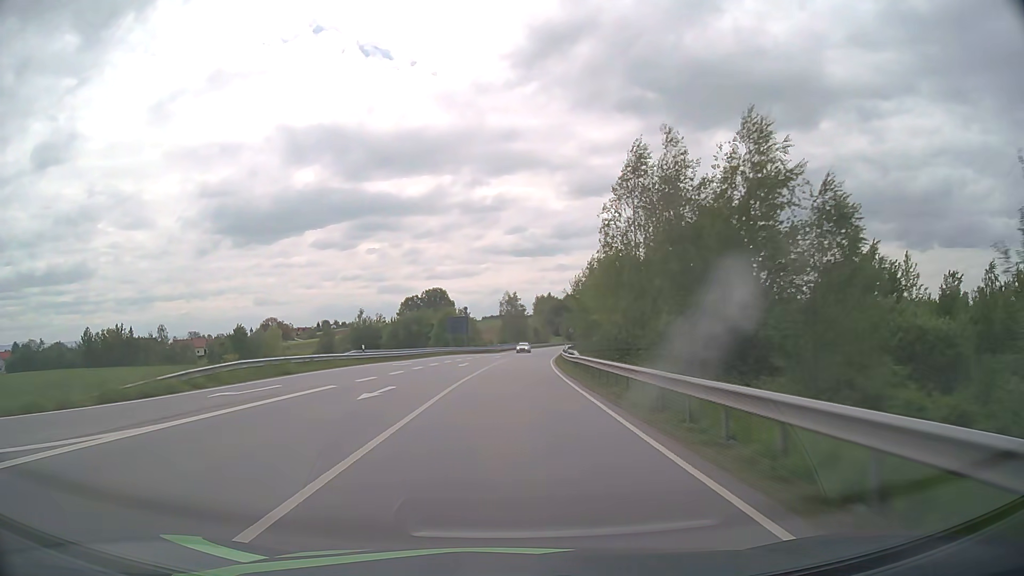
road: primary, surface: asphalt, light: Day
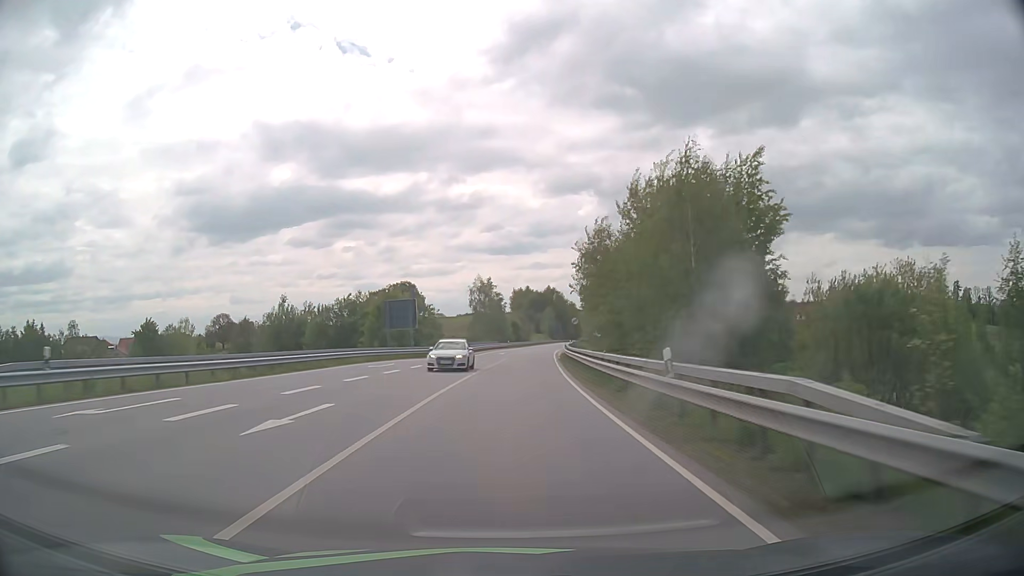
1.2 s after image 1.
(+0.5, +31.4) m; +2°
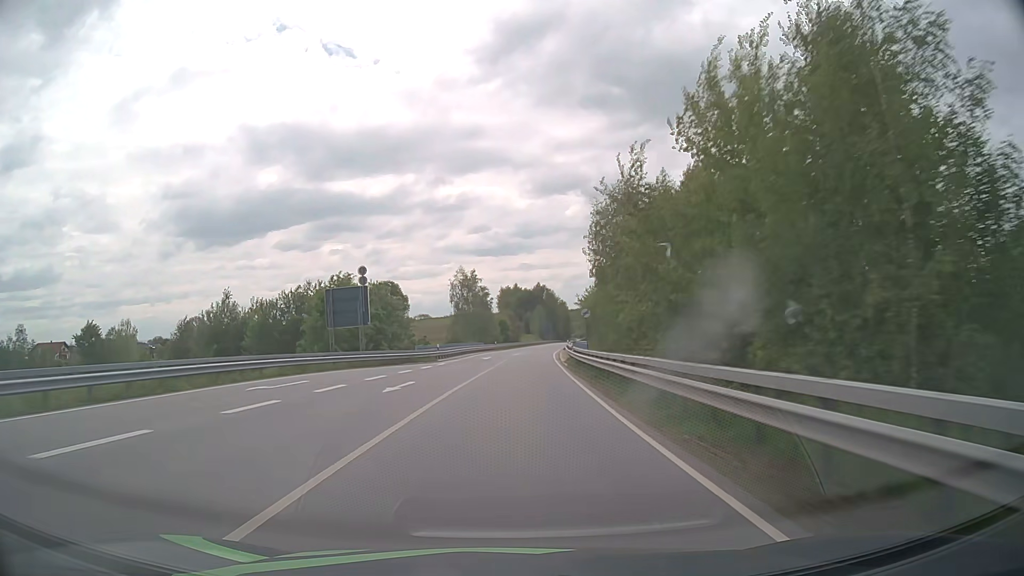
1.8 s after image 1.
(+0.1, +15.7) m; +1°
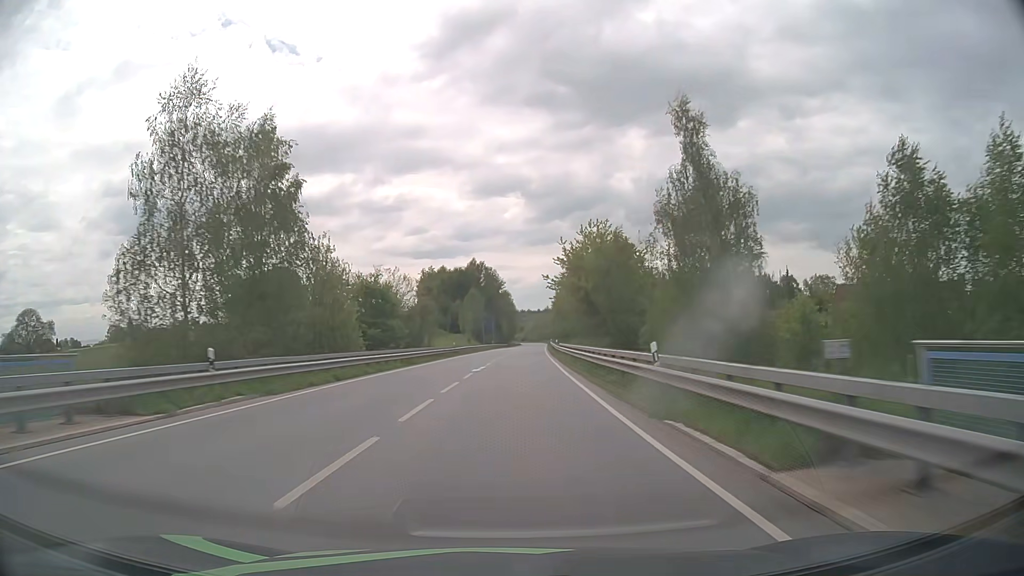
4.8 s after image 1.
(+3.8, +78.5) m; +5°
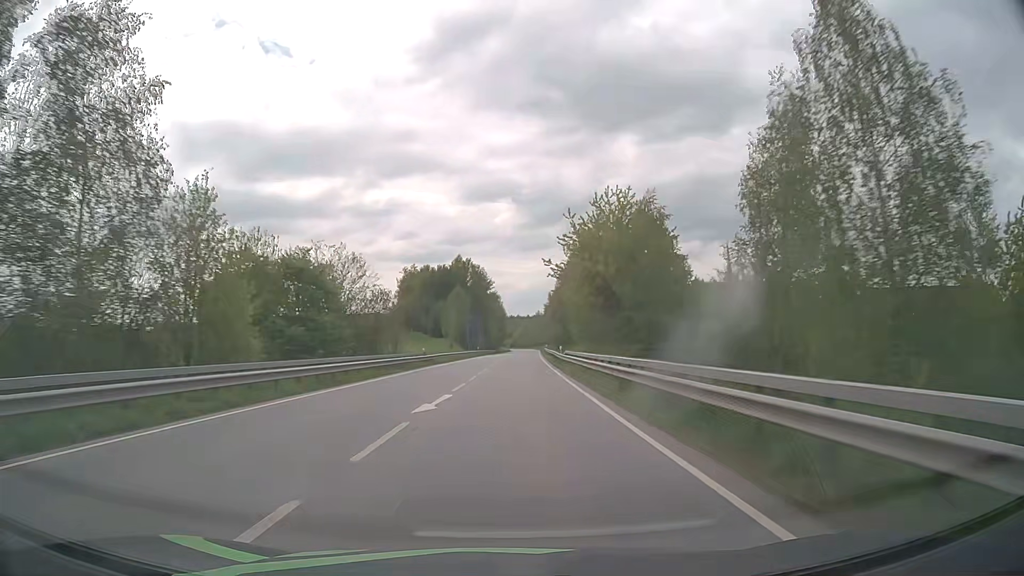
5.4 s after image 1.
(+0.1, +15.8) m; +1°
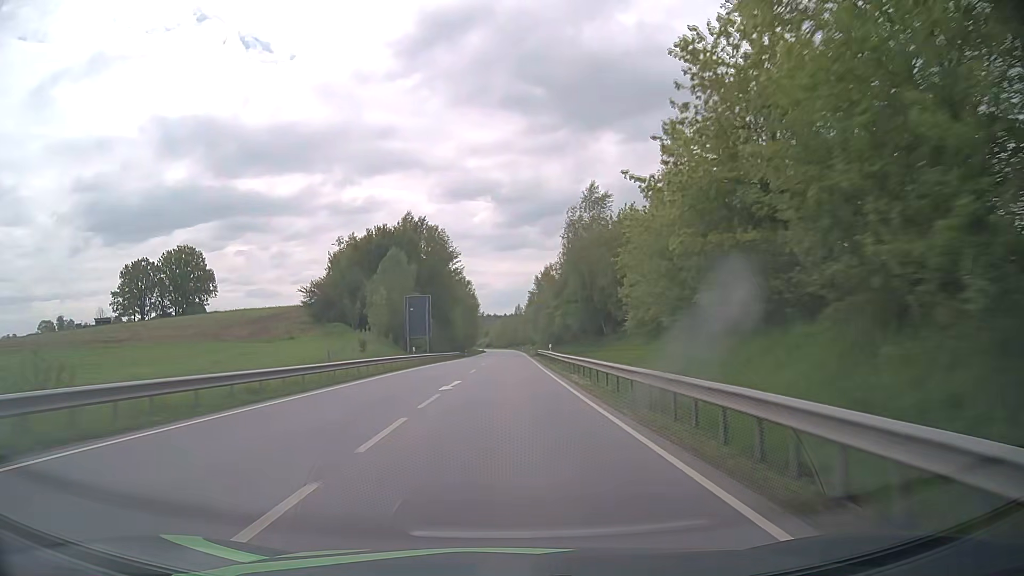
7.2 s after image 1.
(+1.0, +47.3) m; +2°
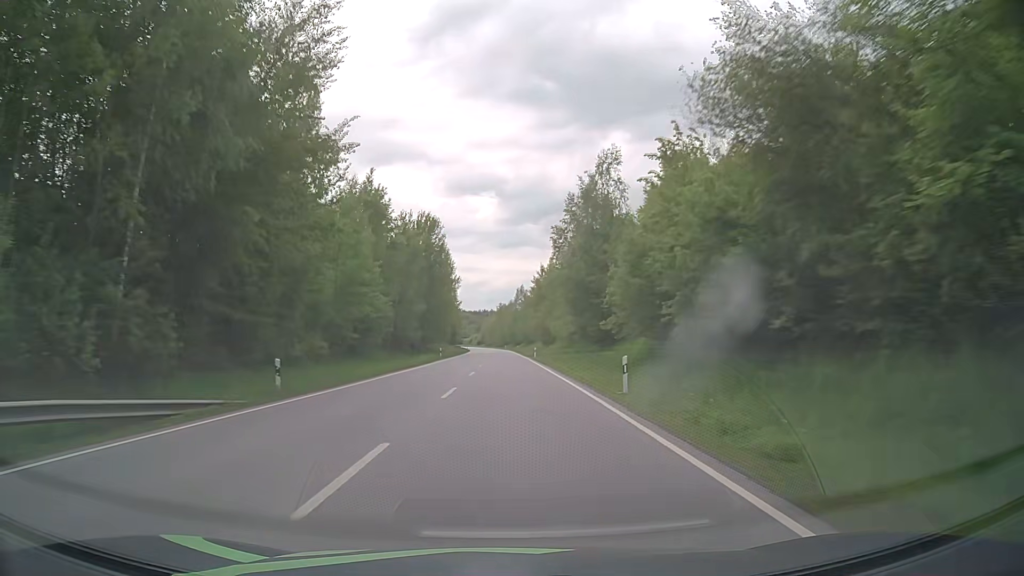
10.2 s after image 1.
(+1.0, +79.9) m; 0°
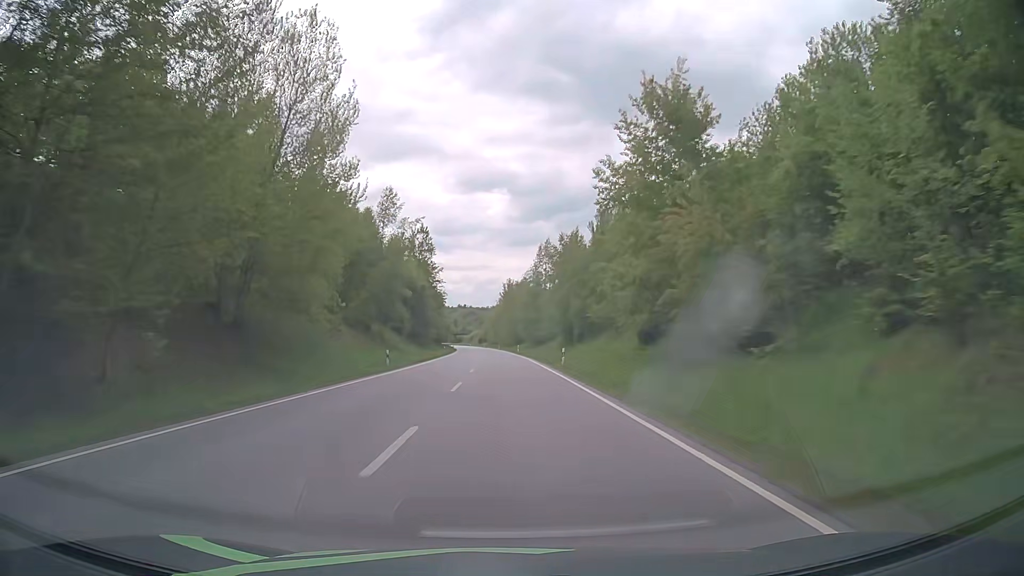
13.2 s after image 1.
(0.0, +81.0) m; -1°
(0, +10) (0, +20) (0, +30) (0, +40) (0, +50) (-1, +60) (-1, +70) (-1, +80) (-1, +90) (-2, +100) m
